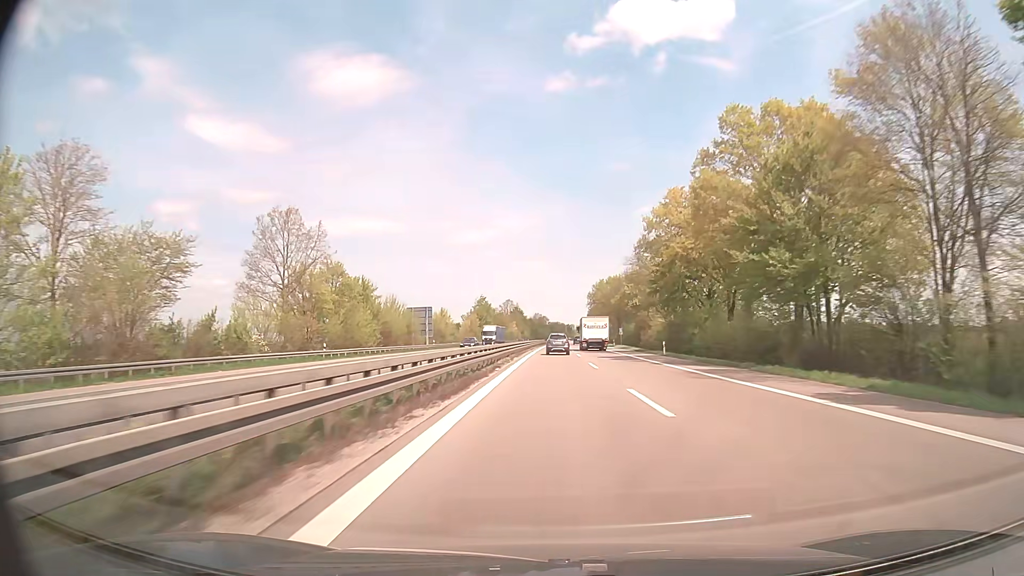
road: trunk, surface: asphalt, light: Day
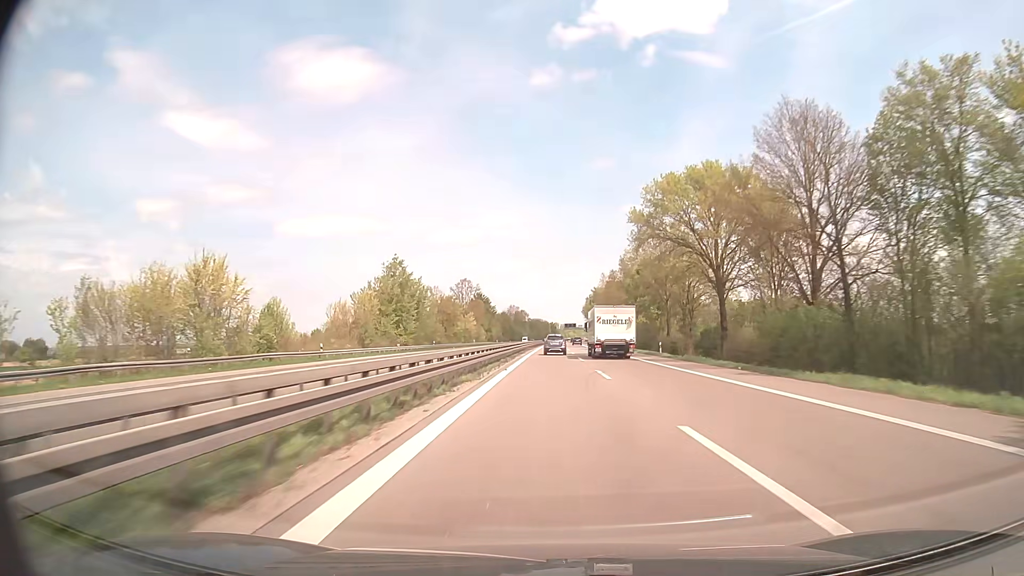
(+1.1, +97.7) m; +2°
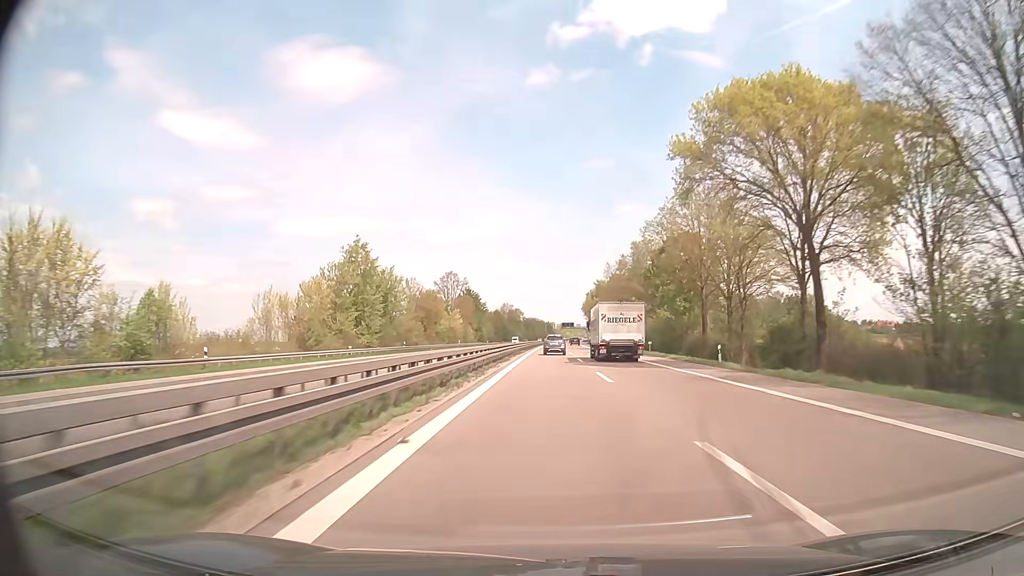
(0.0, +19.6) m; 0°
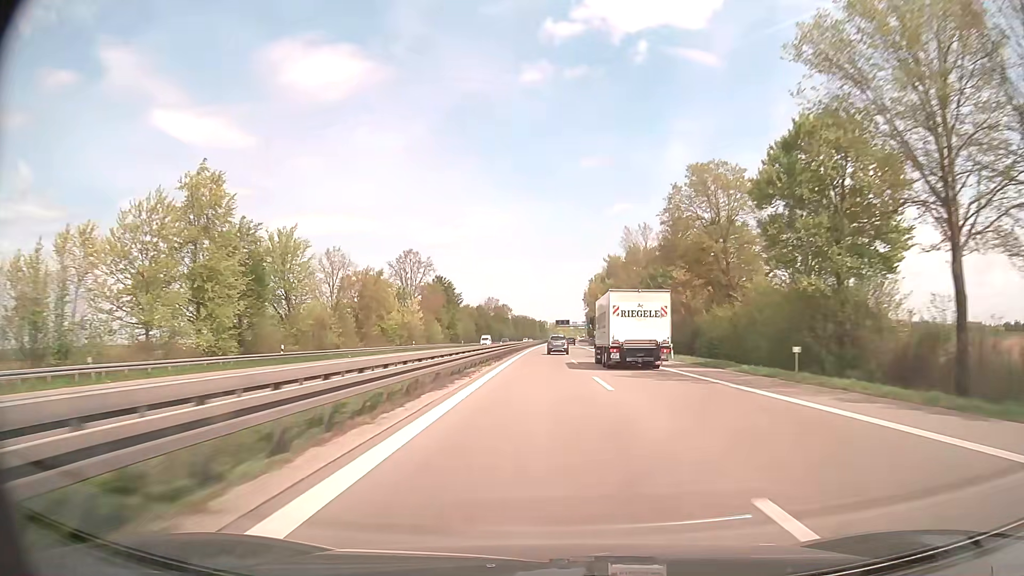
(+0.2, +39.3) m; +1°
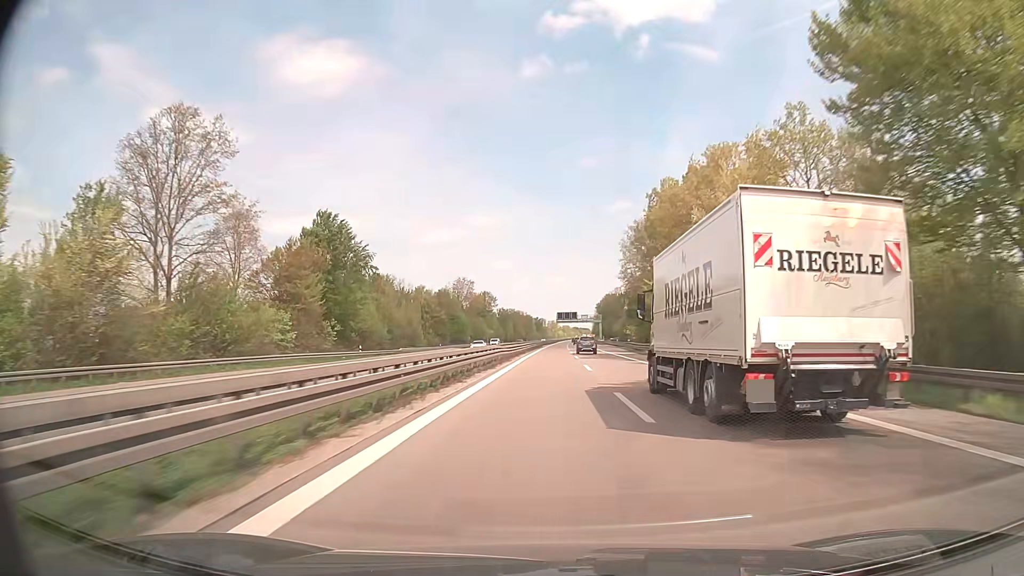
(+0.1, +79.0) m; 0°
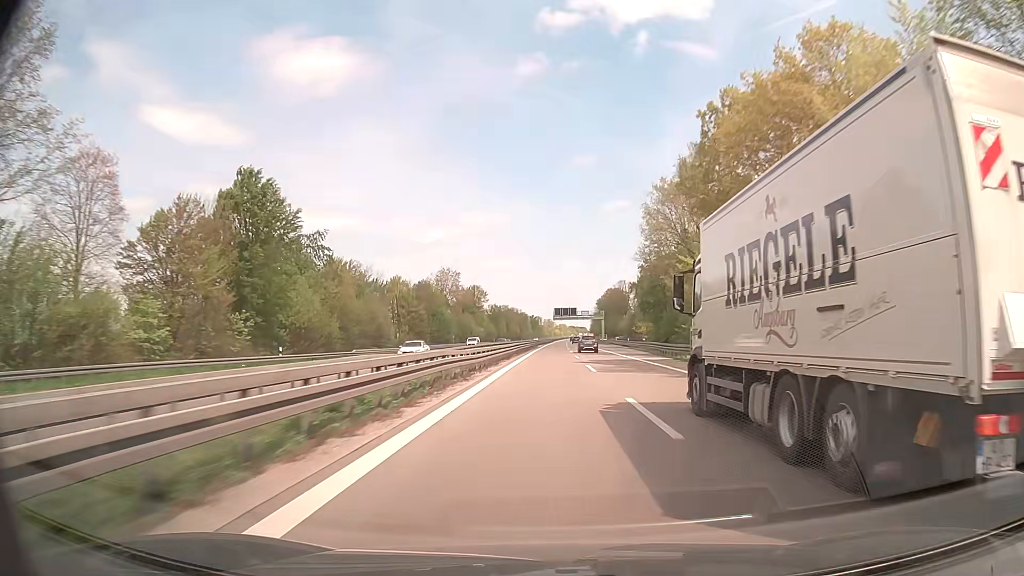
(+0.1, +20.0) m; 0°
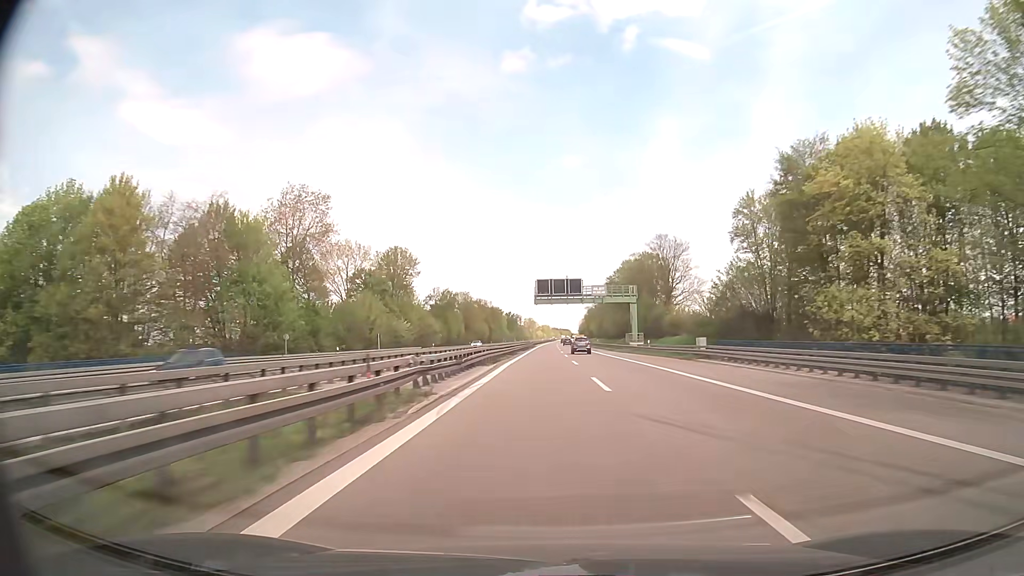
(+0.9, +81.8) m; +1°
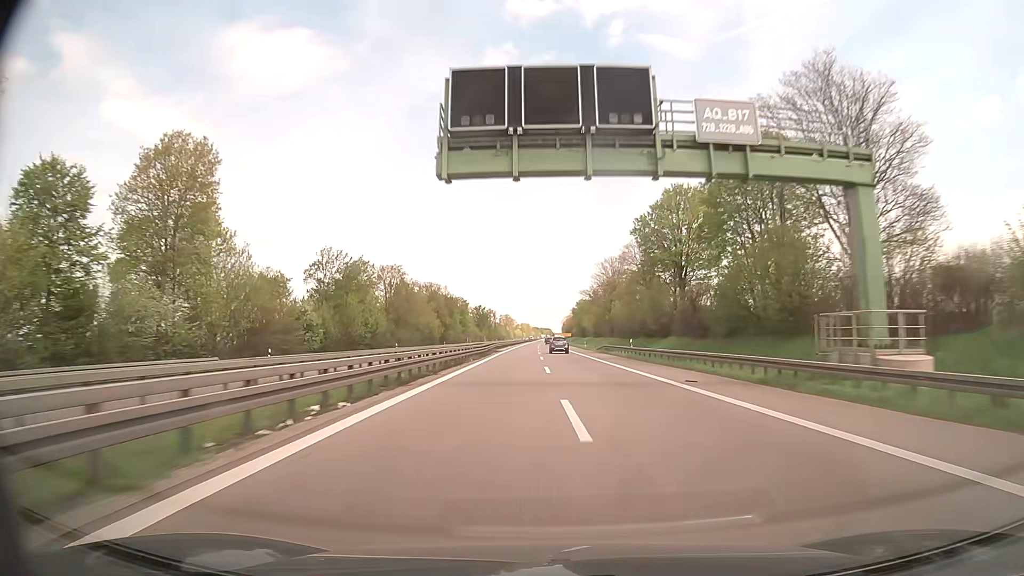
(+0.9, +63.2) m; +2°
(0, +10) (0, +20) (0, +30) (0, +40) (0, +50) (0, +60) (0, +70) (0, +80) (0, +90) (0, +100) m
